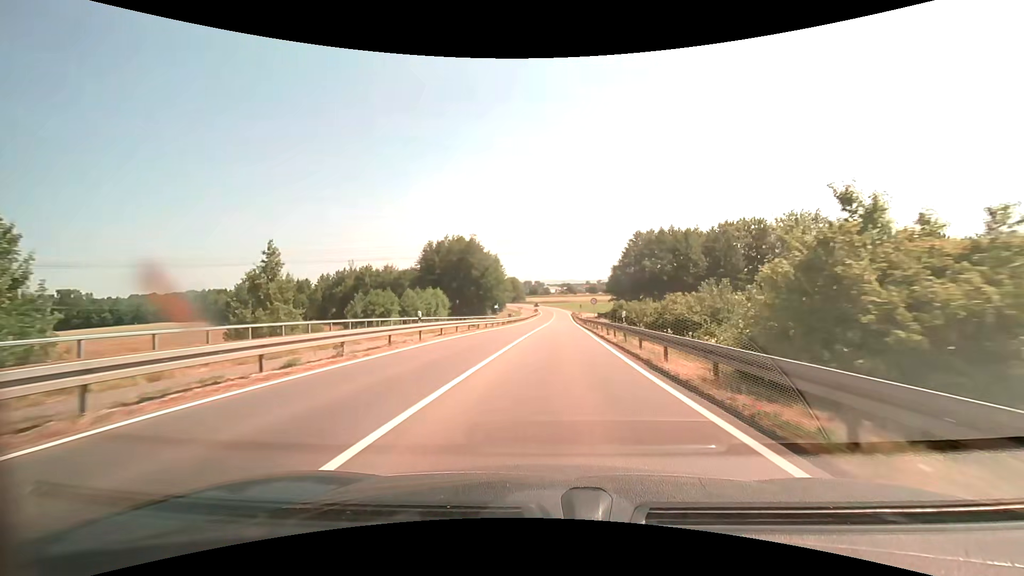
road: secondary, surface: asphalt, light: Day
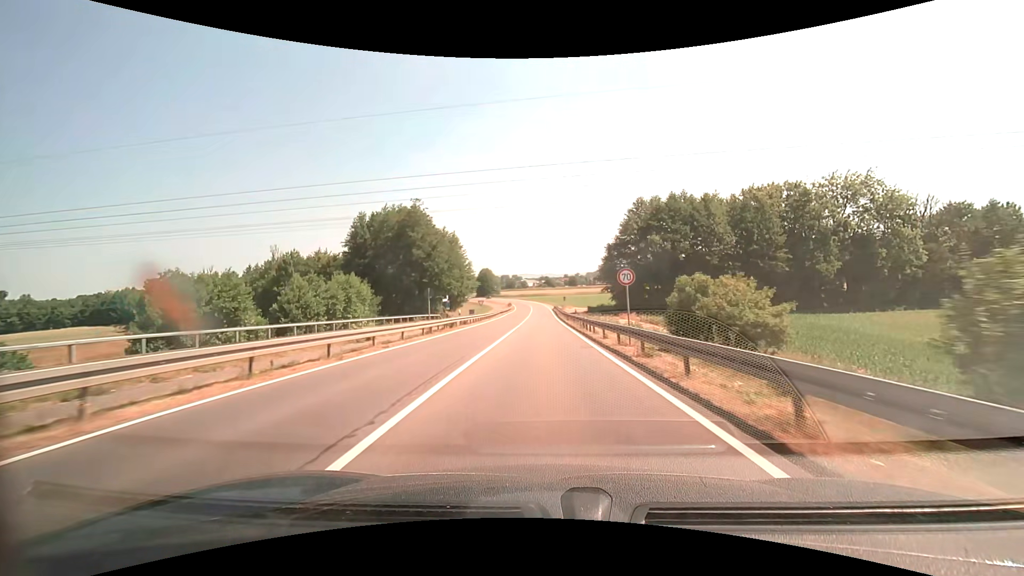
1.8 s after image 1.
(+0.8, +28.0) m; +3°
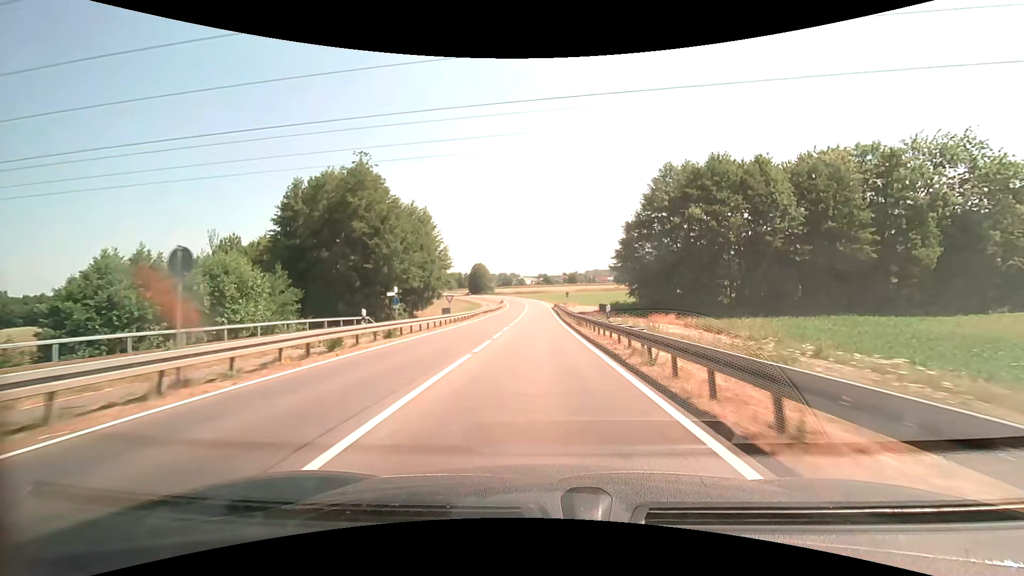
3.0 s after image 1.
(0.0, +20.4) m; 0°
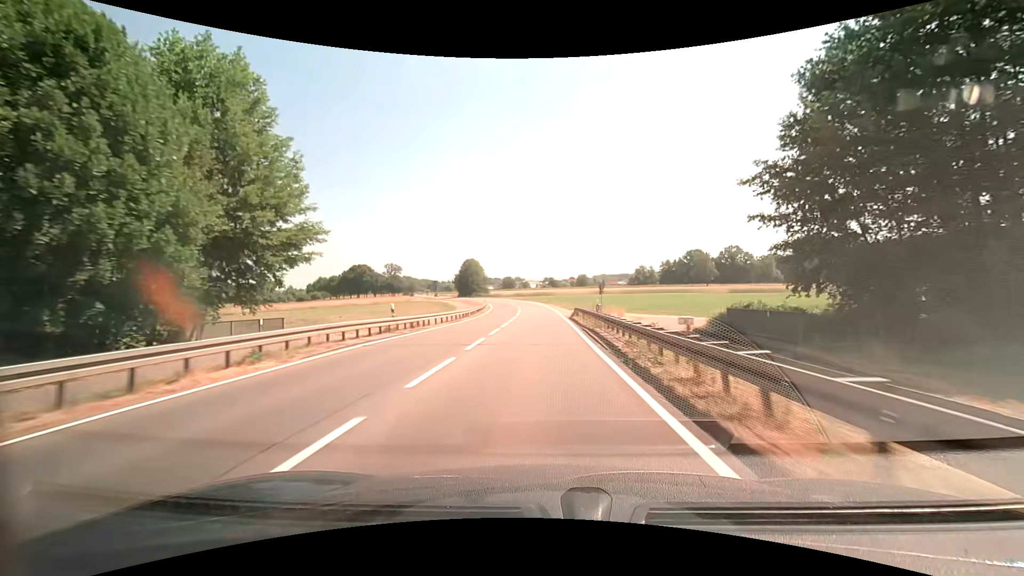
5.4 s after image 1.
(-0.2, +43.6) m; -1°
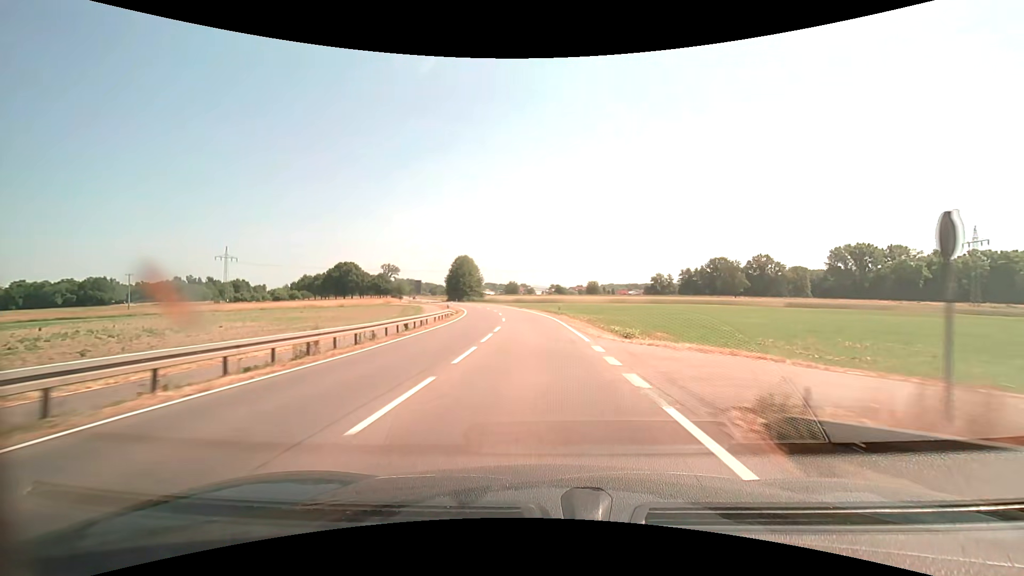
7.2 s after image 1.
(-0.2, +32.4) m; -1°
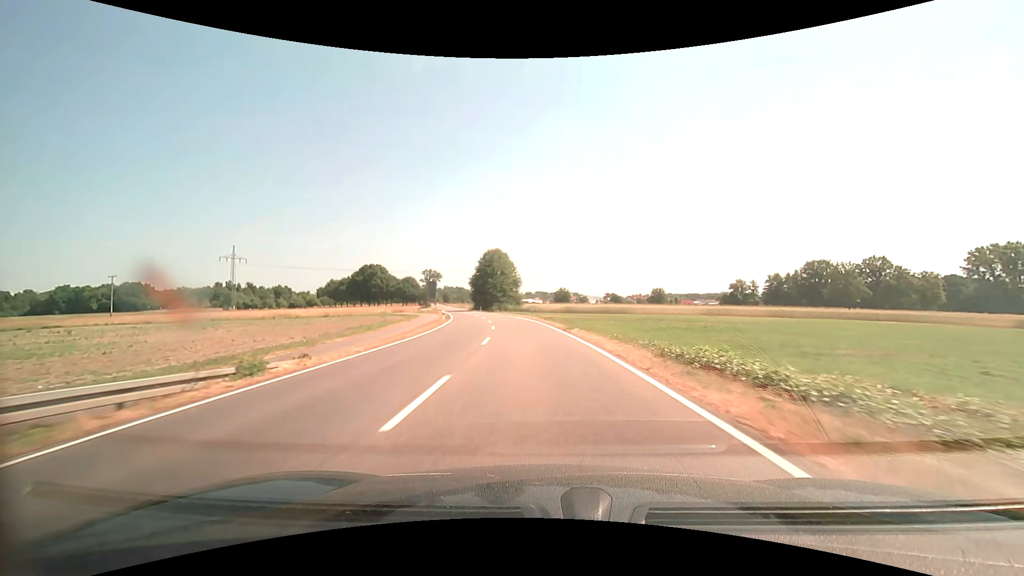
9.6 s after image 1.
(-1.5, +42.1) m; -5°
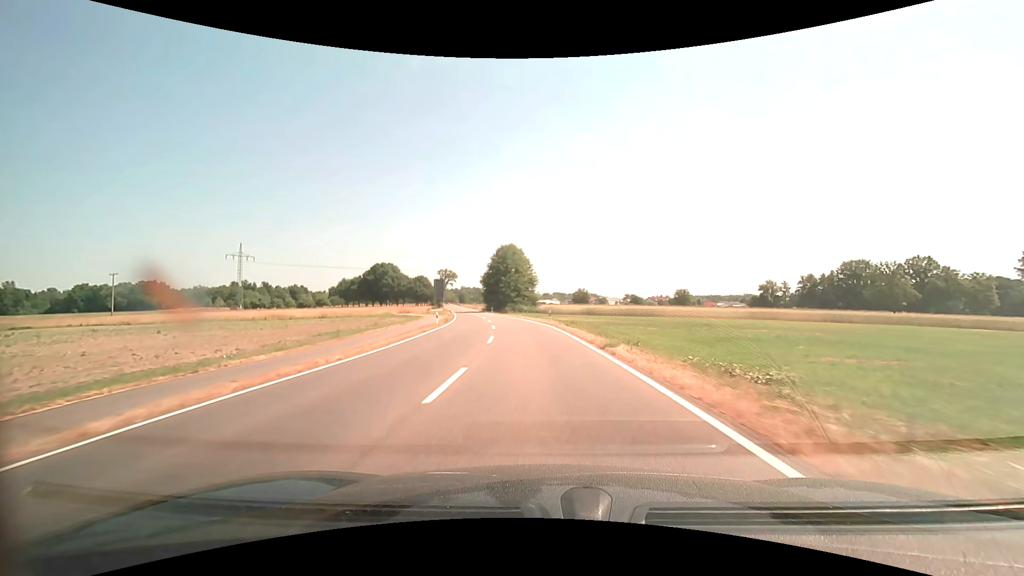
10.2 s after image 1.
(-0.2, +10.4) m; -2°
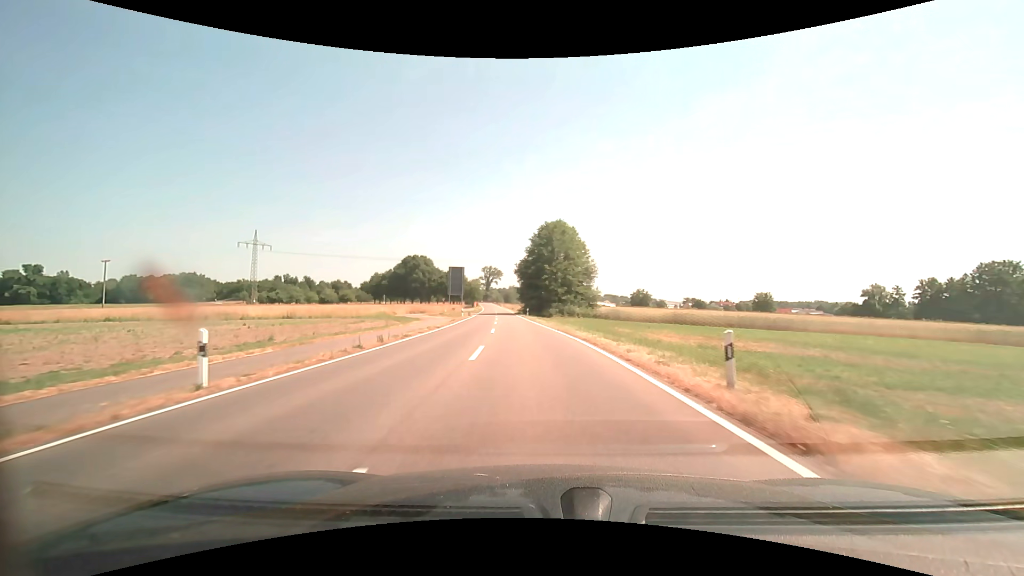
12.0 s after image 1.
(-1.7, +31.1) m; -6°
(0, +10) (-1, +20) (-1, +30) (-2, +40) (-3, +50) (-4, +60) (-5, +70) (-6, +80) (-7, +90) (-8, +100) m
